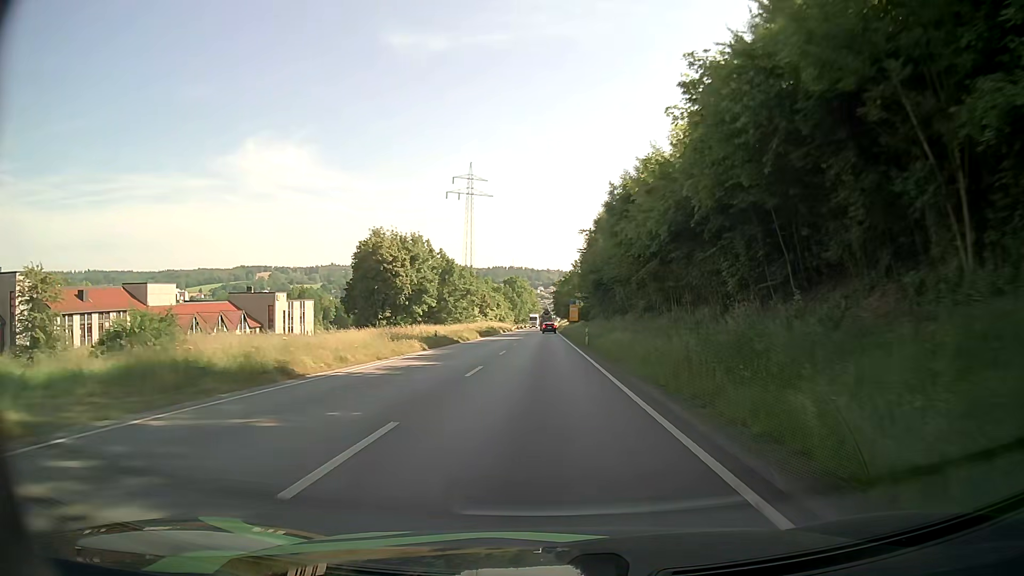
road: primary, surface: asphalt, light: Day
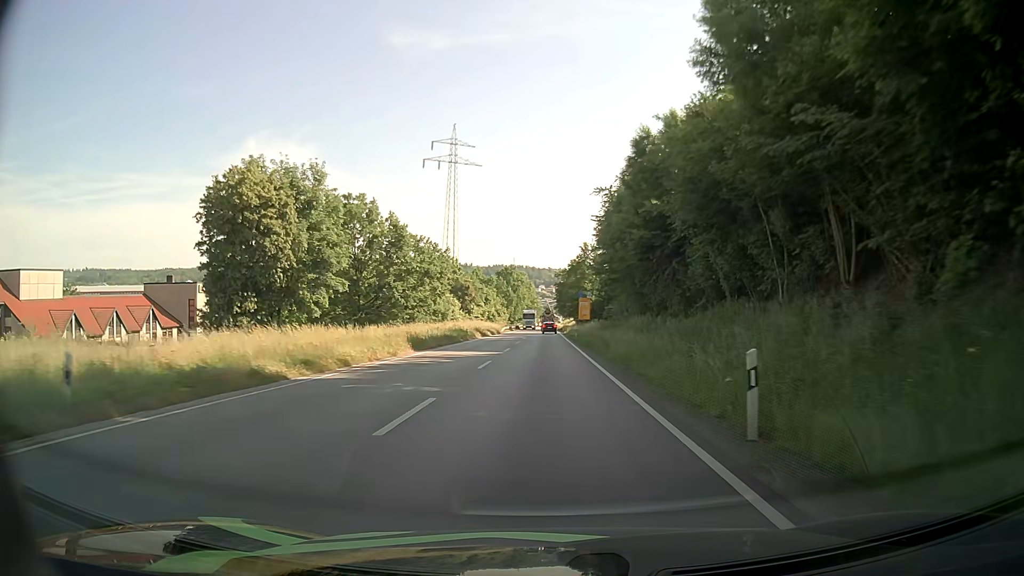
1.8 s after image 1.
(+0.1, +33.1) m; 0°
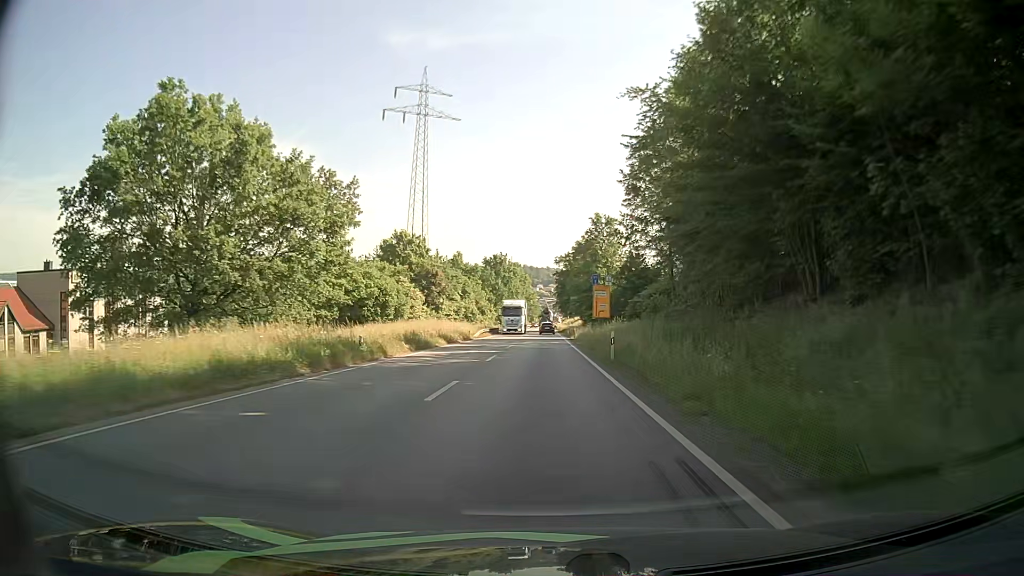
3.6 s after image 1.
(0.0, +32.5) m; 0°
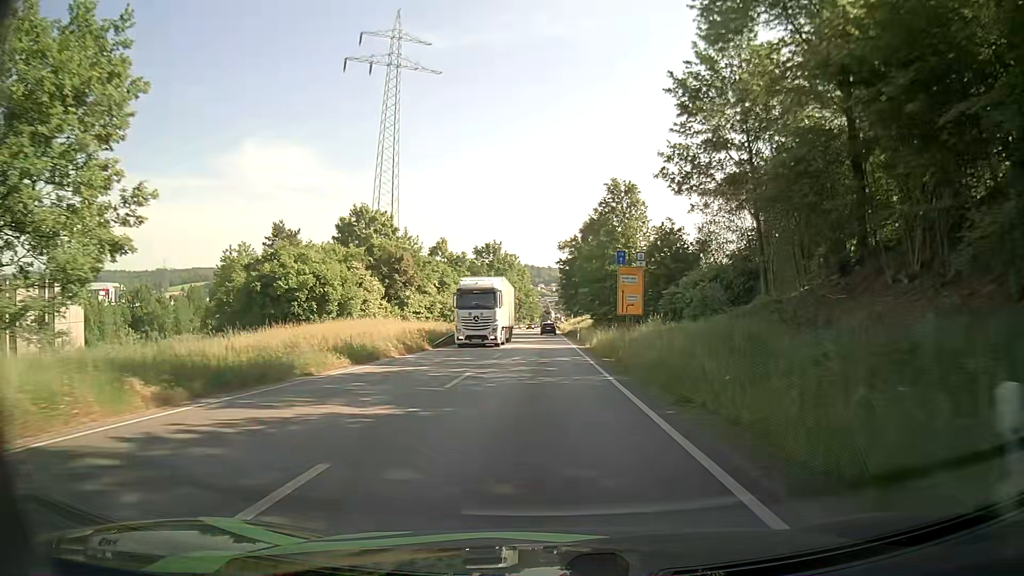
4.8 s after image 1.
(-0.1, +21.3) m; 0°
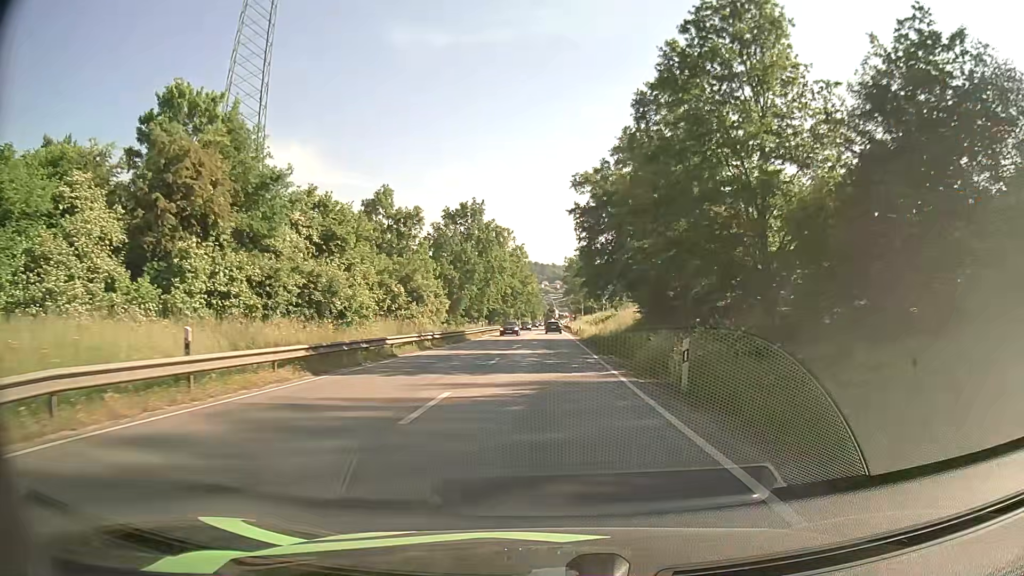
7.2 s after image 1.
(-0.3, +40.9) m; 0°
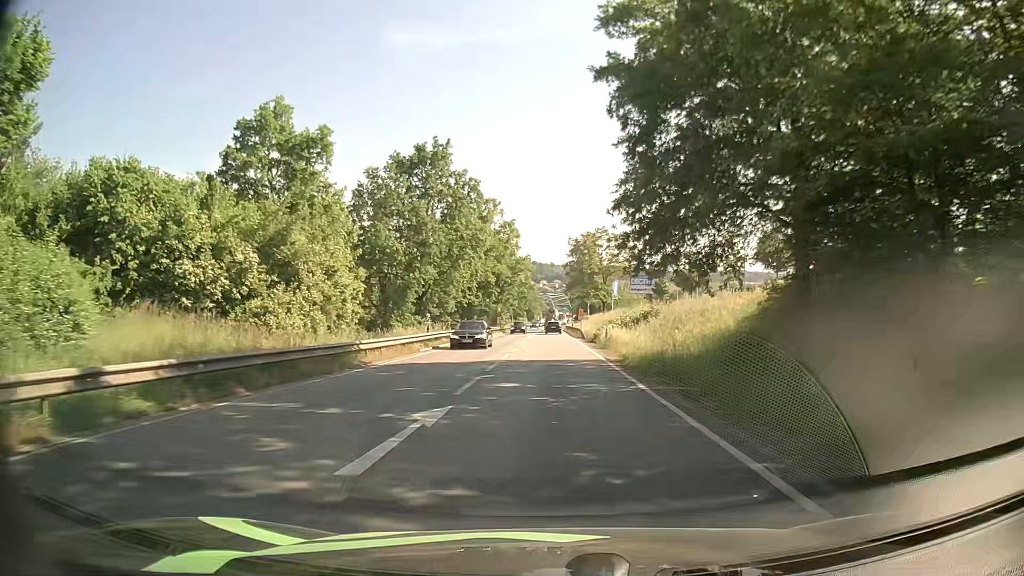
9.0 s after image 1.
(-0.2, +28.3) m; 0°
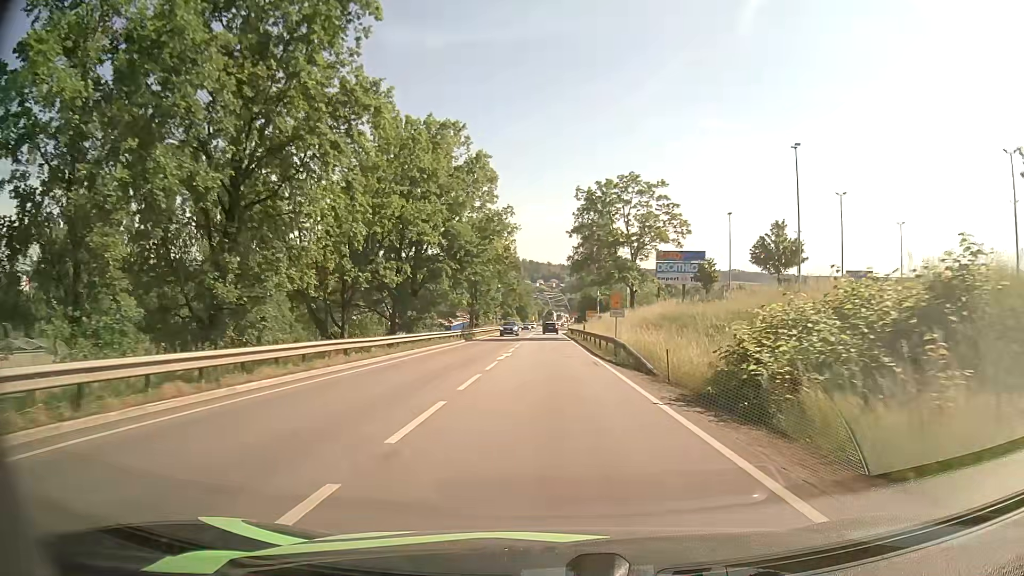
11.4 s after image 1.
(+0.3, +34.7) m; 0°
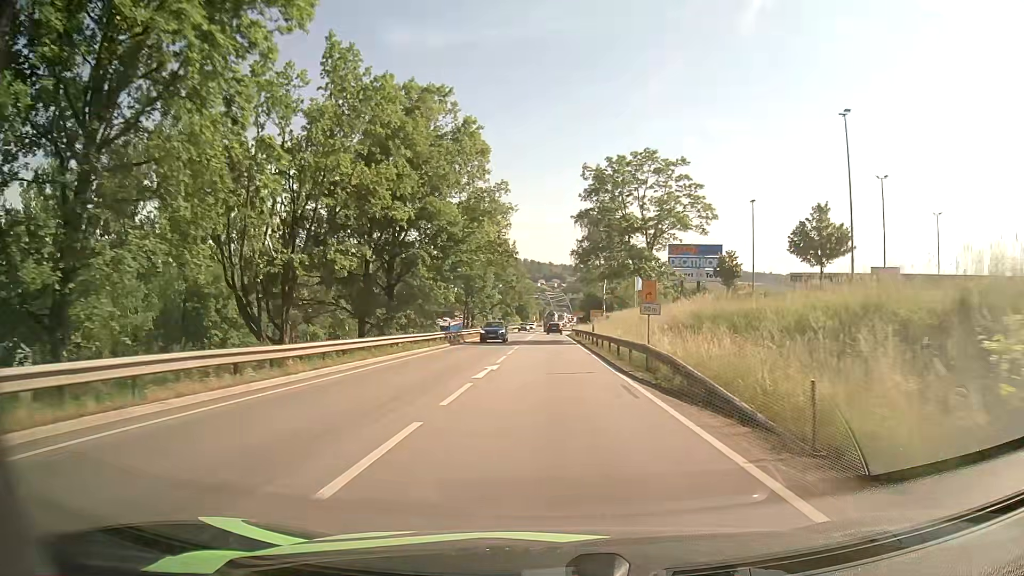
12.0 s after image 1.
(0.0, +8.5) m; 0°
(0, +10) (0, +20) (0, +30) (0, +40) (0, +50) (0, +60) (0, +70) (+1, +80) (+2, +90) (+3, +100) m
